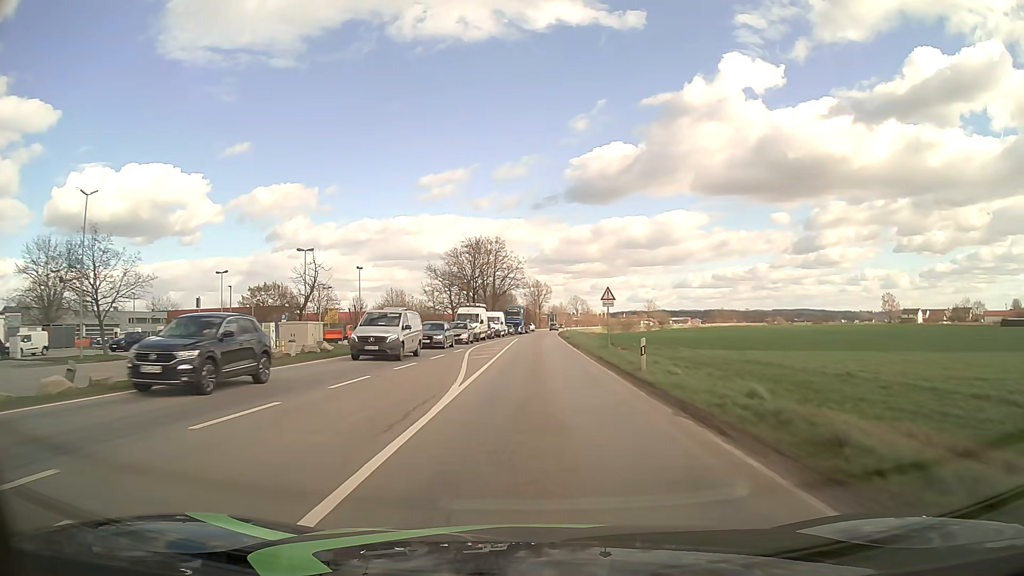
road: primary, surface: asphalt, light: Day
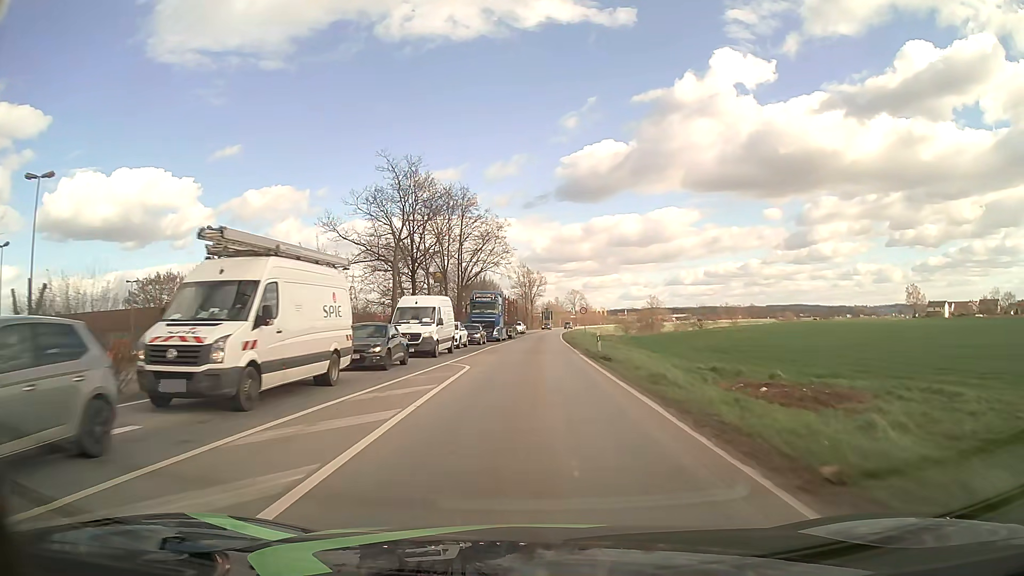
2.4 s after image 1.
(+0.3, +39.8) m; +1°
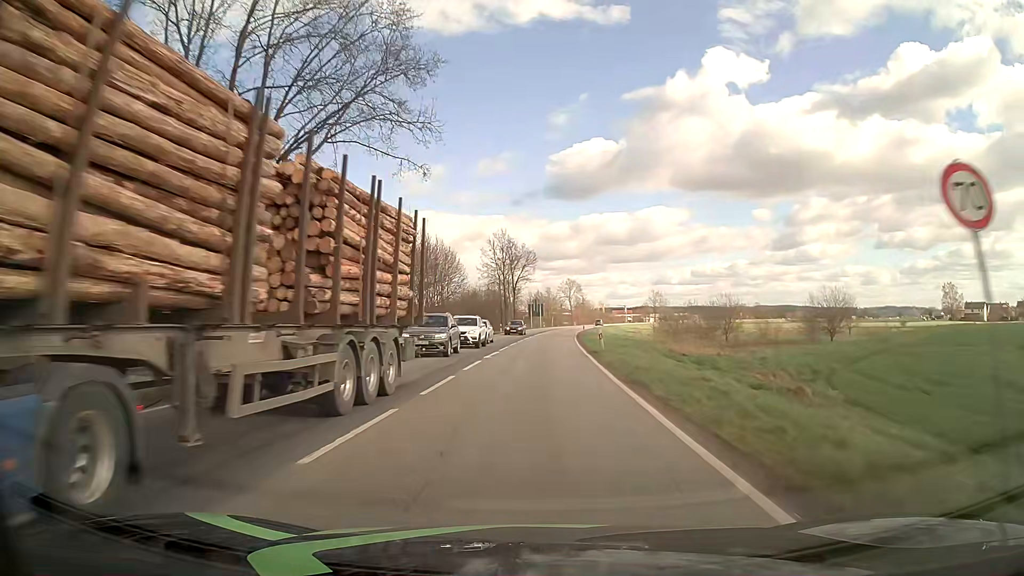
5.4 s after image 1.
(+0.4, +51.7) m; +1°
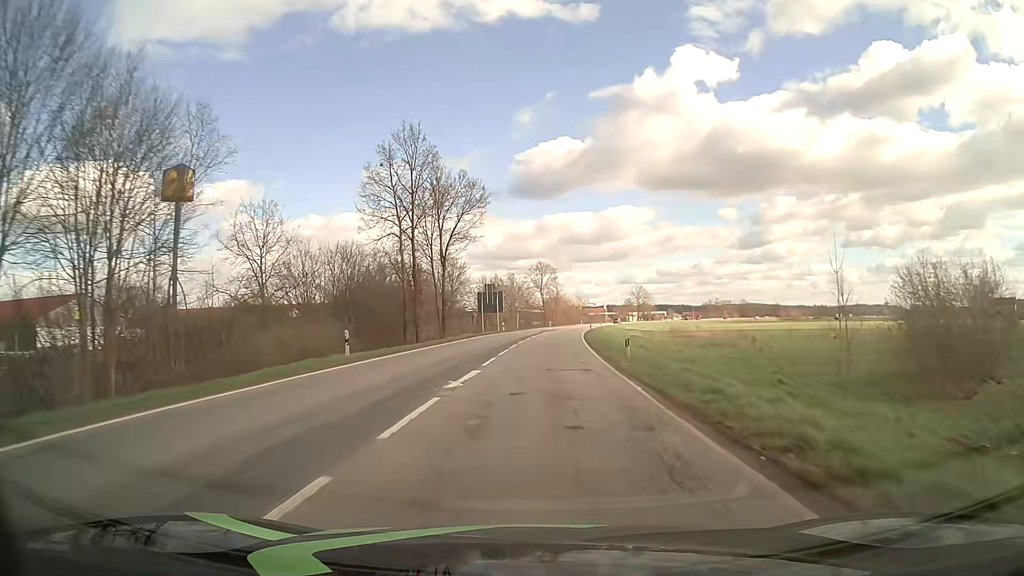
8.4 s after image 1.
(+1.2, +52.8) m; +3°
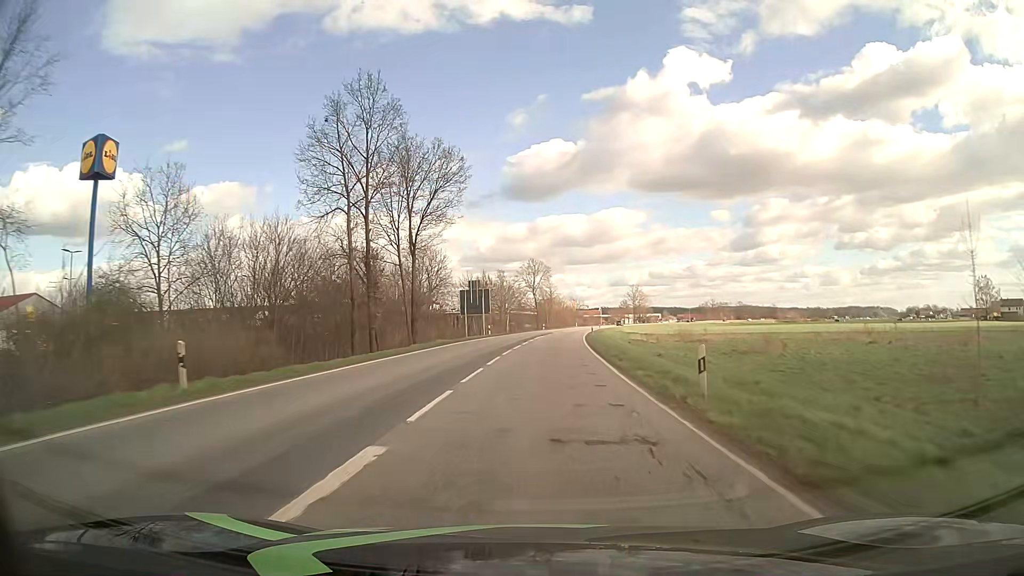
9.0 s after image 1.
(0.0, +10.7) m; 0°
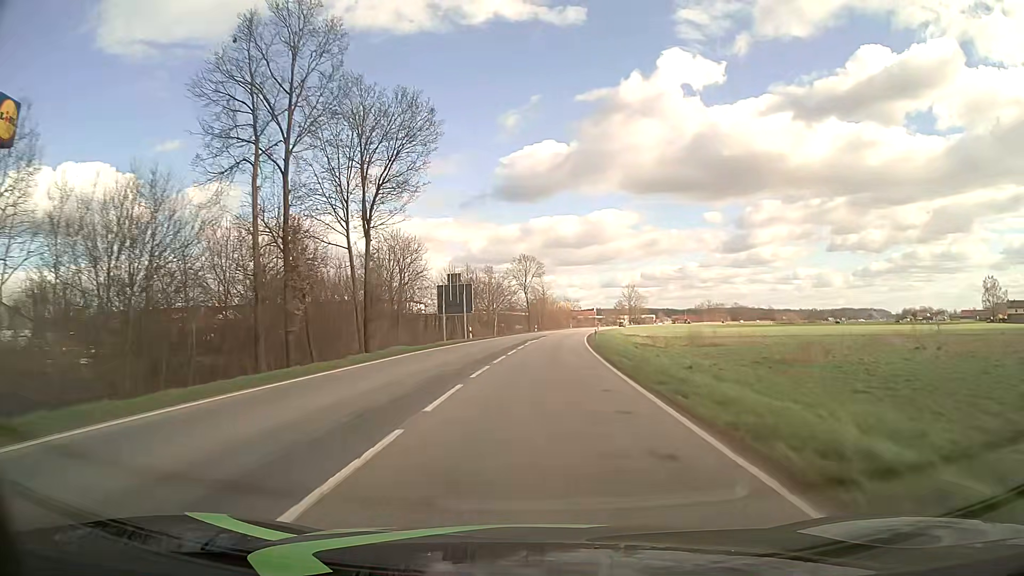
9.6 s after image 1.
(+0.1, +10.7) m; +1°
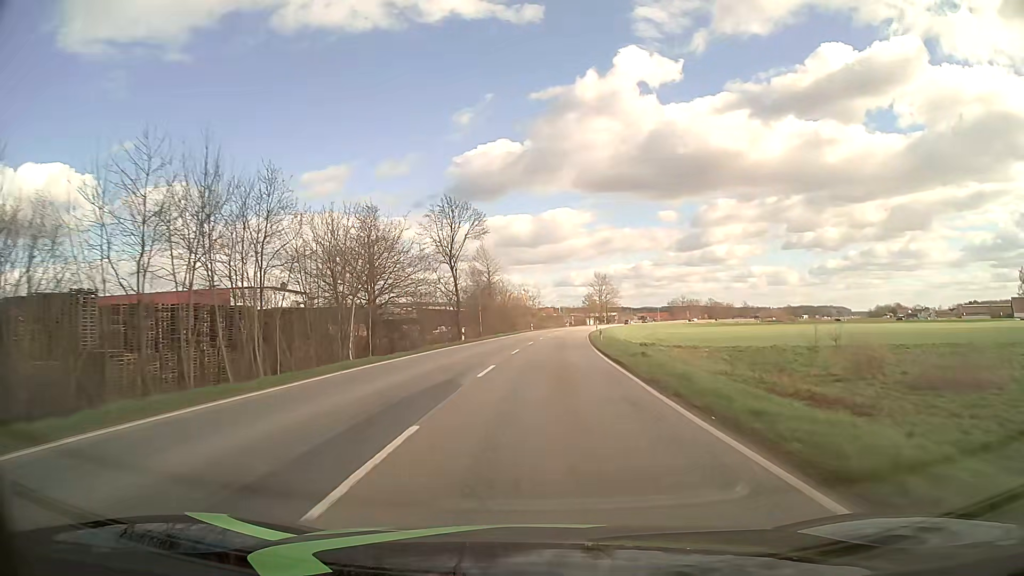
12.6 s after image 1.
(+1.8, +53.5) m; +4°
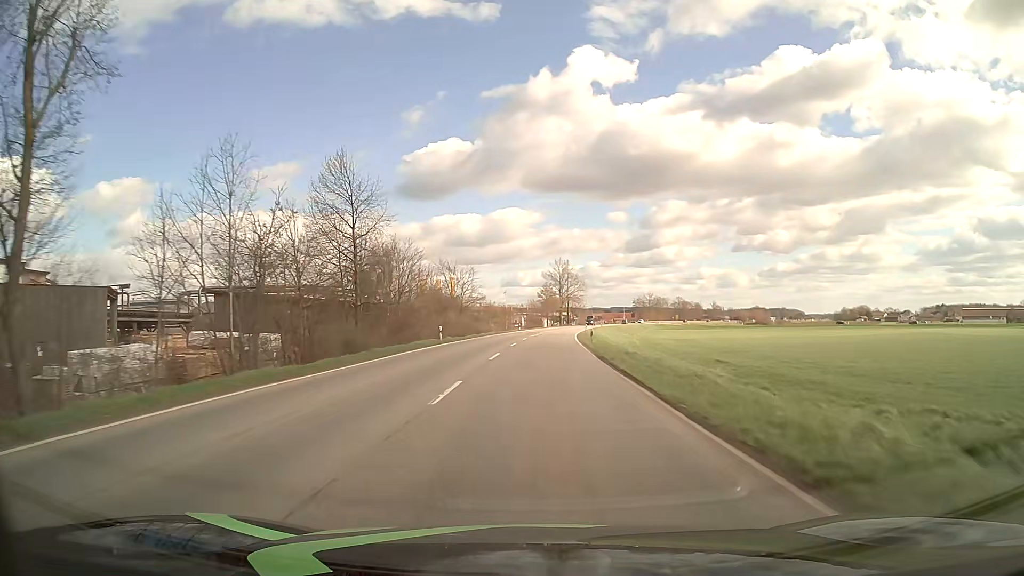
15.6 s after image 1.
(+2.1, +53.7) m; +5°
(0, +10) (0, +20) (+1, +30) (+1, +40) (+1, +50) (+2, +60) (+3, +70) (+3, +80) (+4, +90) (+5, +100) m
